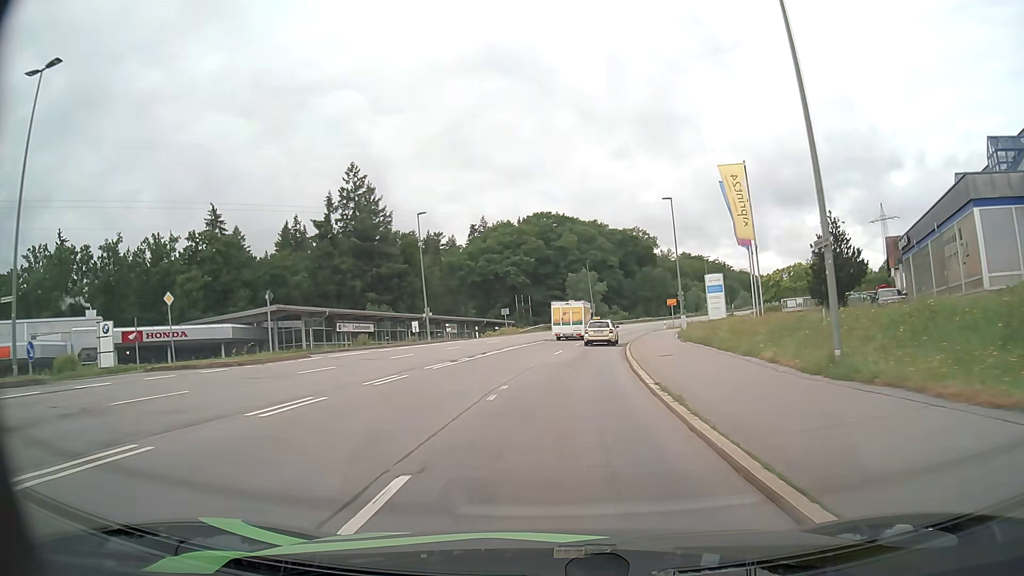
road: secondary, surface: asphalt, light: Day
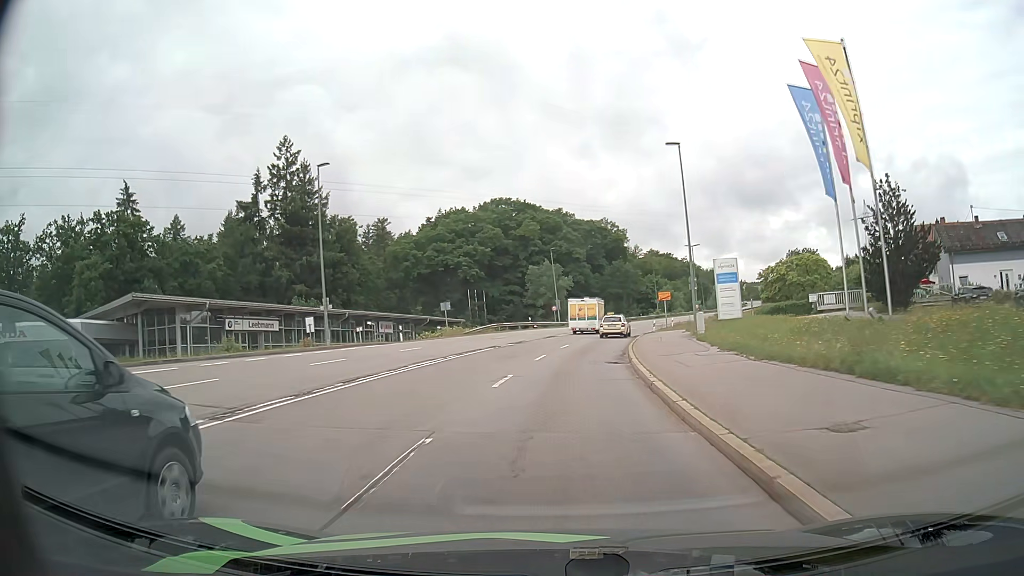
(+0.5, +16.4) m; +3°
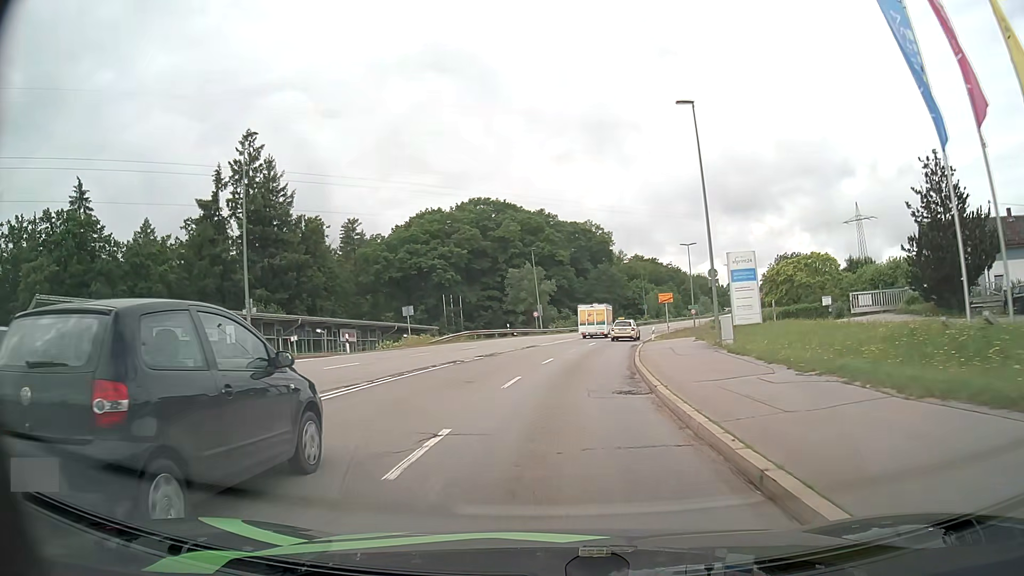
(+0.1, +8.0) m; +2°
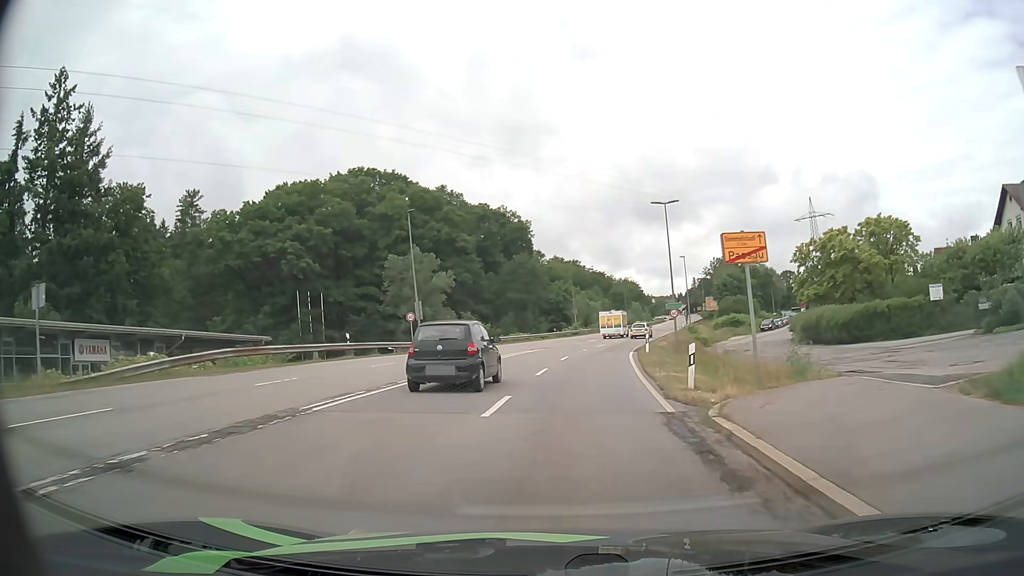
(+1.8, +30.5) m; +7°
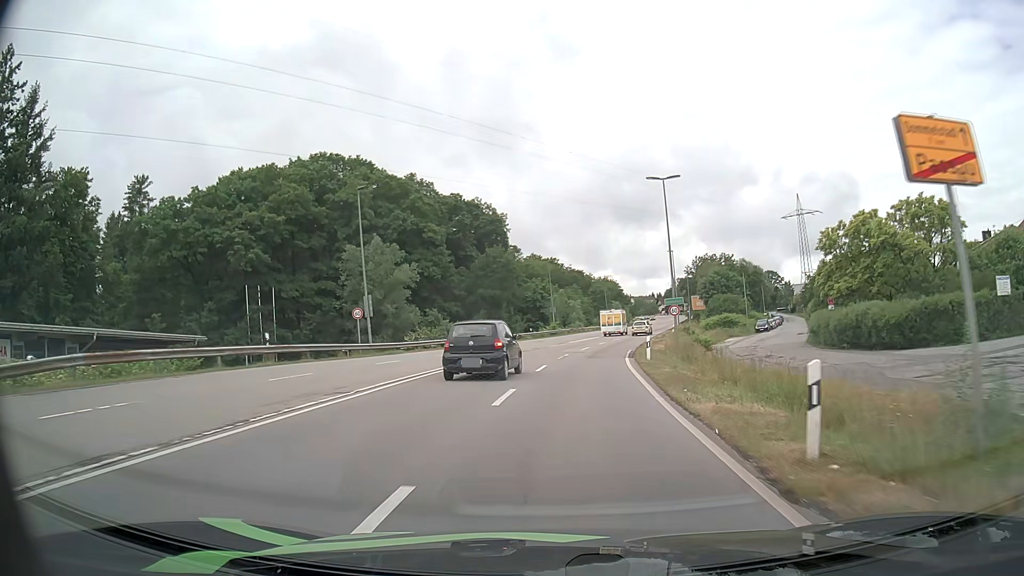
(+0.2, +7.9) m; +2°
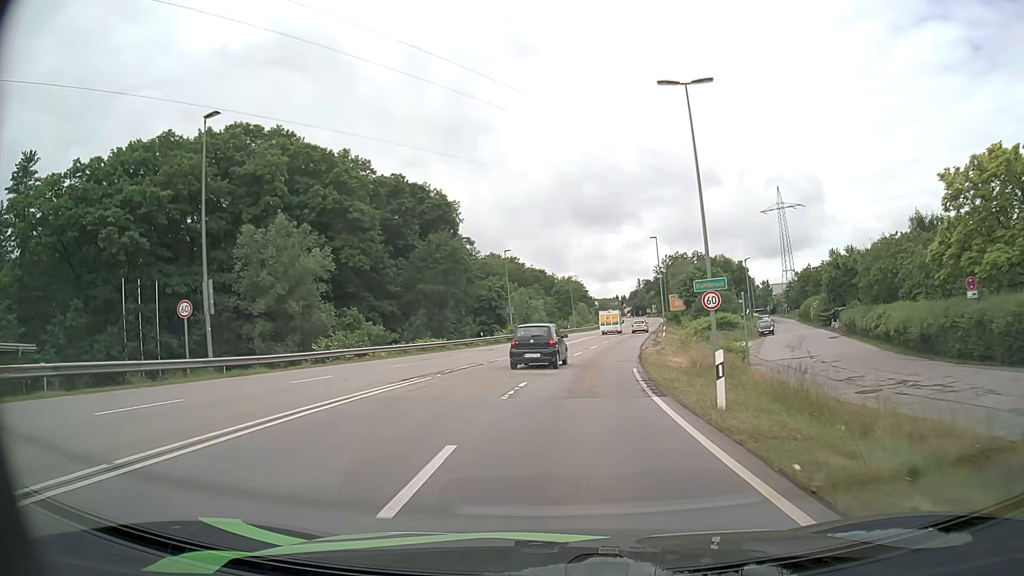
(+0.4, +16.0) m; +3°
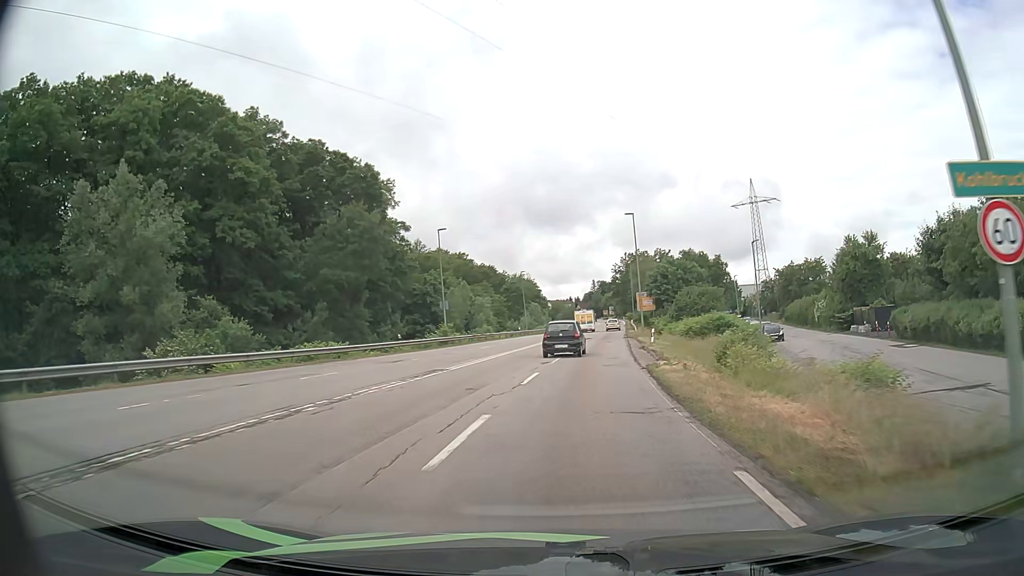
(+0.6, +16.5) m; +4°
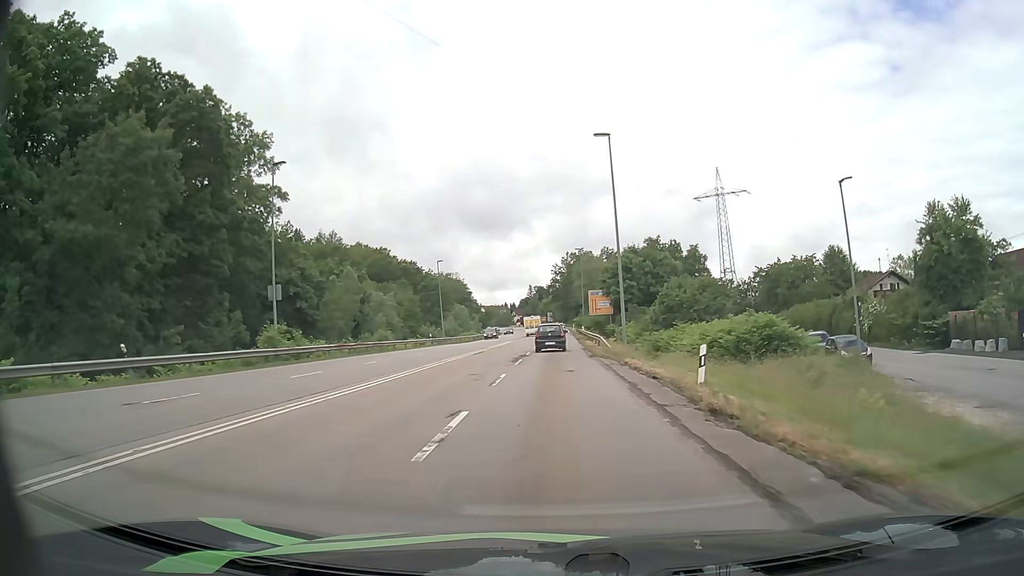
(+1.4, +25.4) m; +6°
(0, +10) (0, +20) (0, +30) (0, +40) (0, +50) (+1, +60) (+1, +70) (+1, +80) (+1, +90) (+1, +100) m
